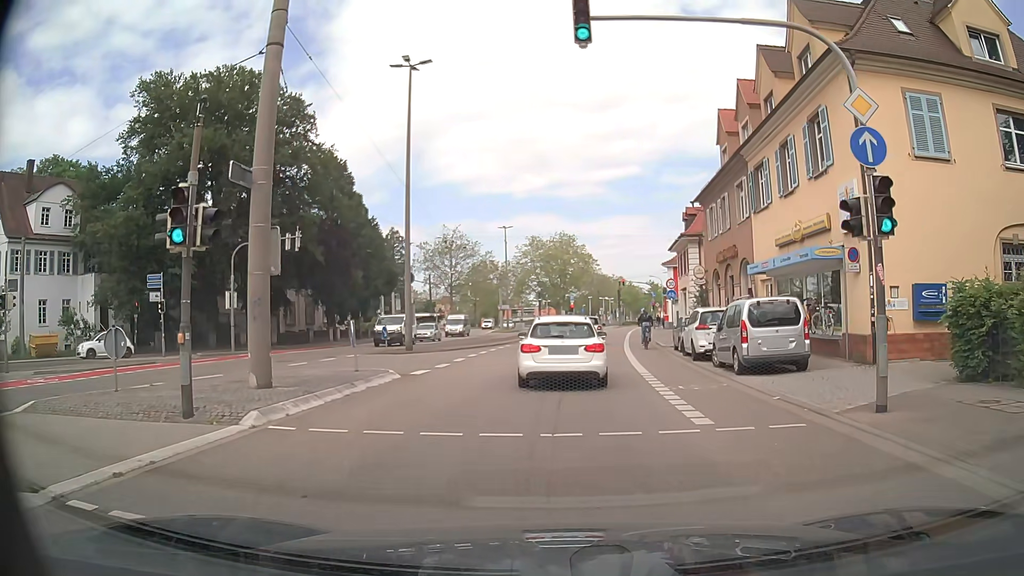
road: secondary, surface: asphalt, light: Day
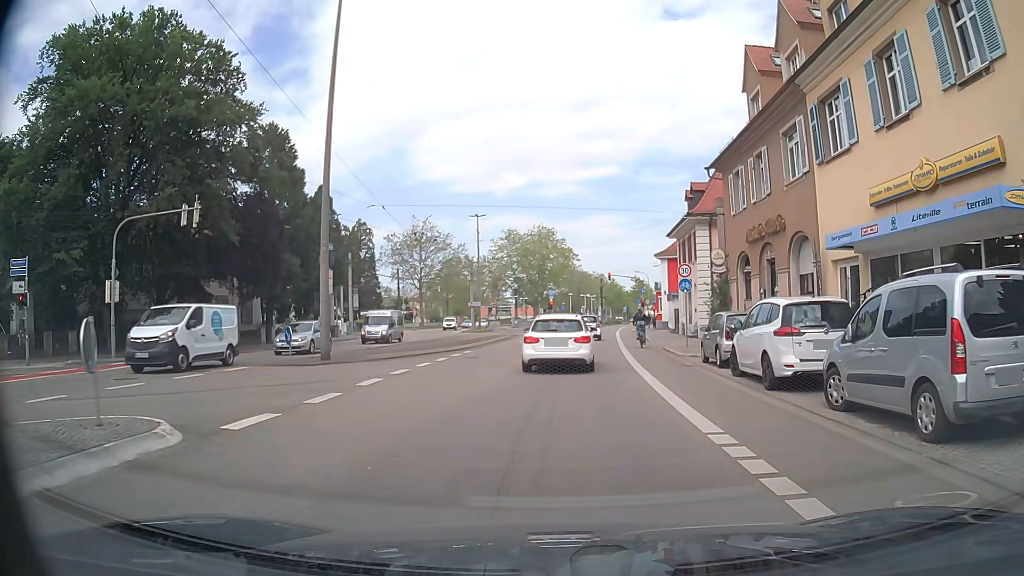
(+0.1, +9.5) m; +2°
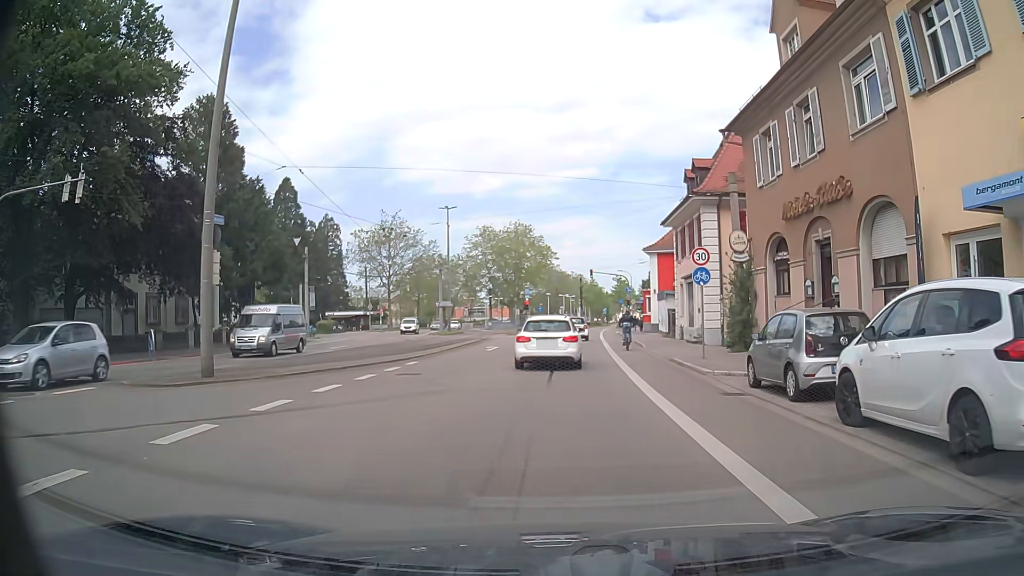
(+0.1, +7.0) m; +1°
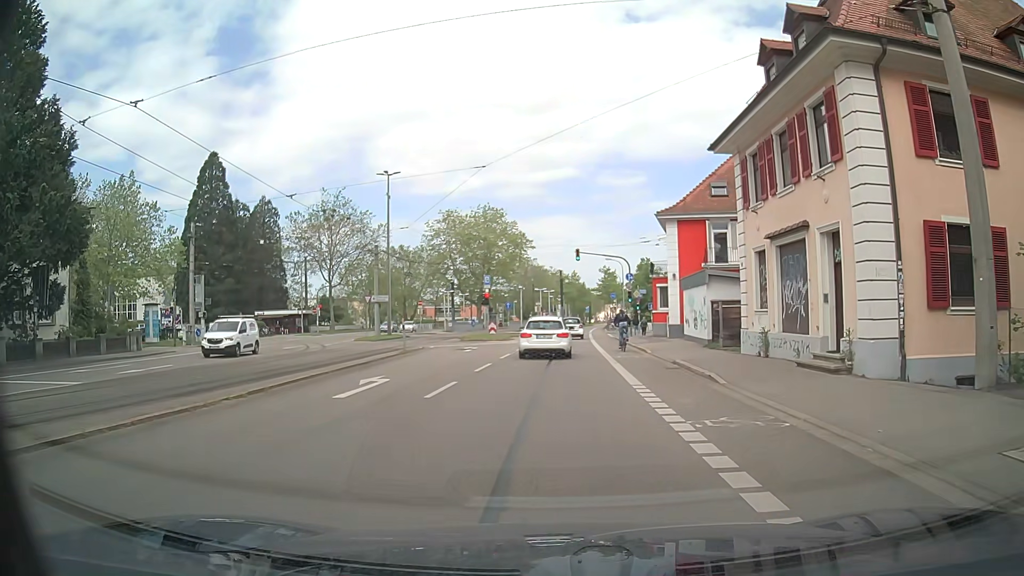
(+0.6, +19.1) m; +2°
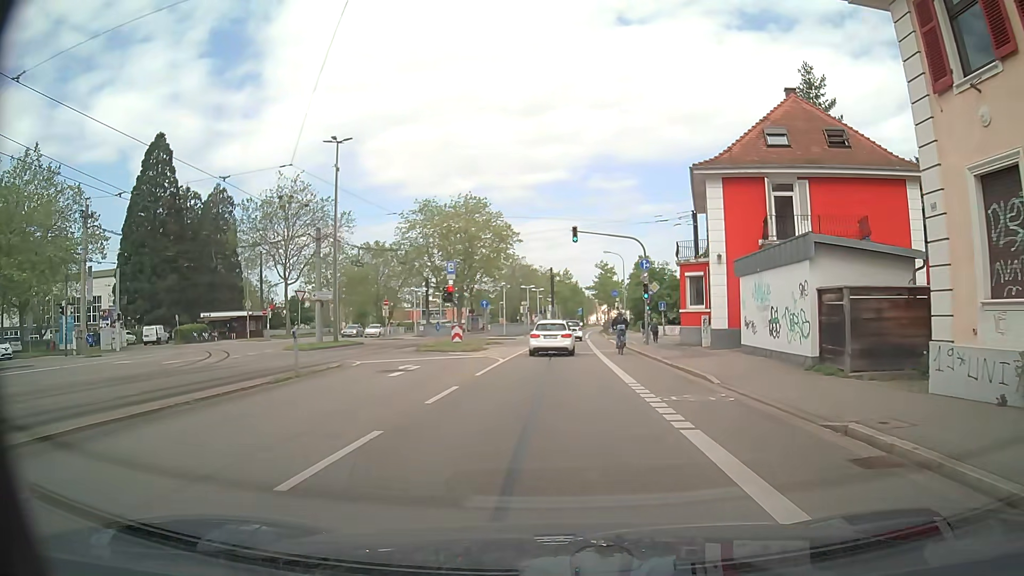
(0.0, +12.5) m; +2°
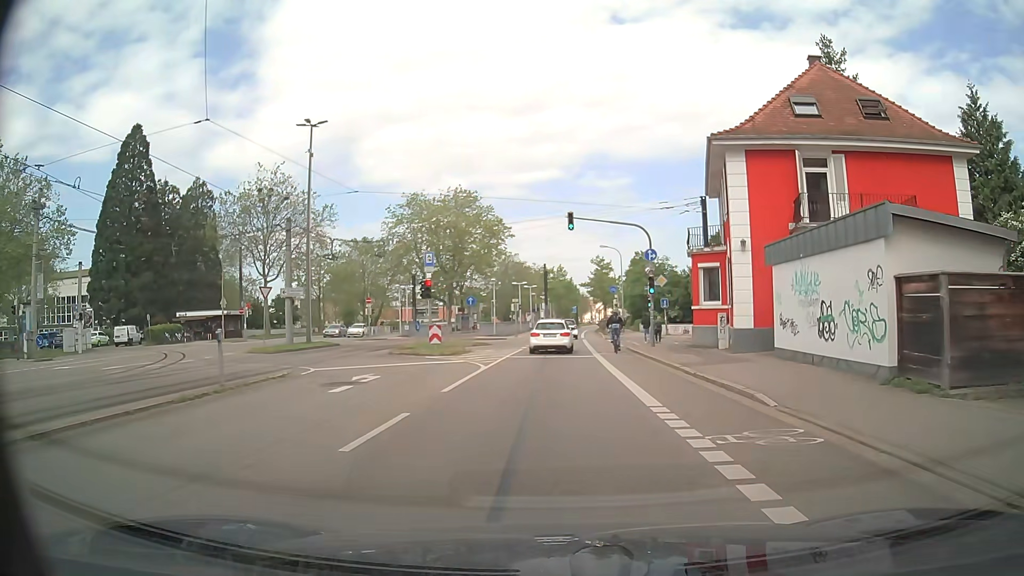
(-0.1, +4.3) m; -1°
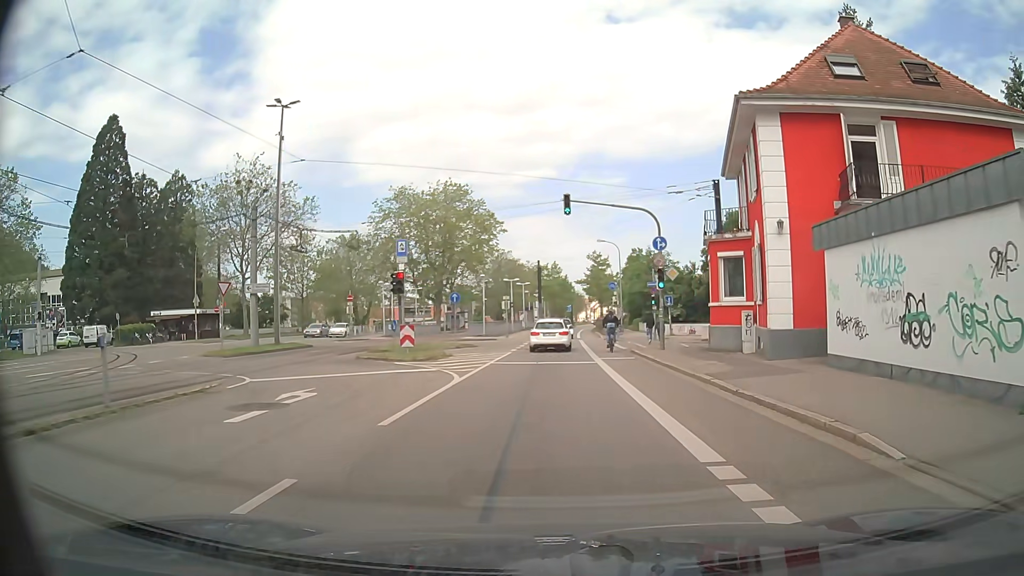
(+0.1, +4.3) m; +1°
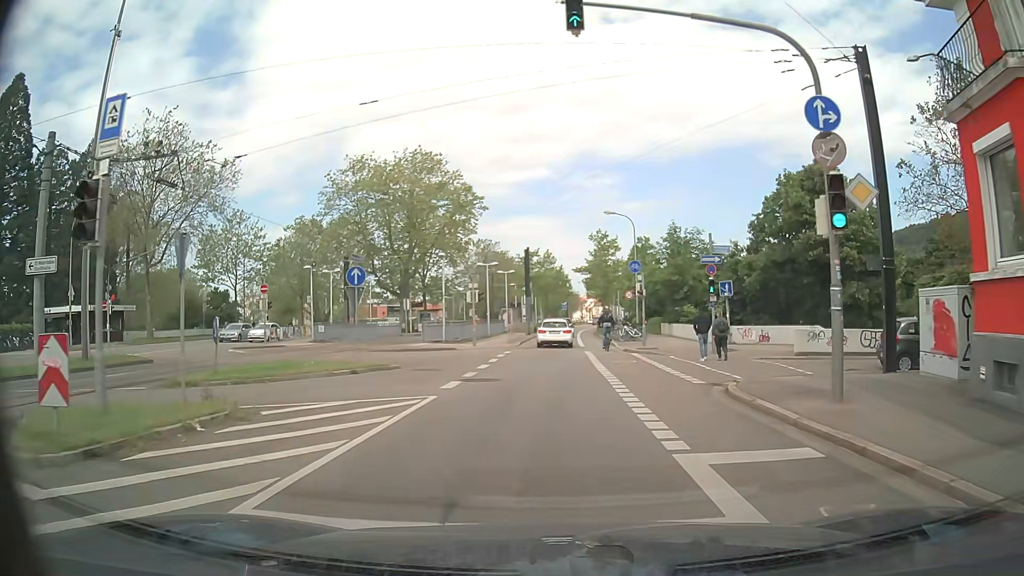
(+0.1, +17.5) m; 0°
(0, +10) (0, +20) (0, +30) (+1, +40) (+1, +50) (+1, +60) (+2, +70) (+2, +80) (+3, +90) (+4, +100) m
